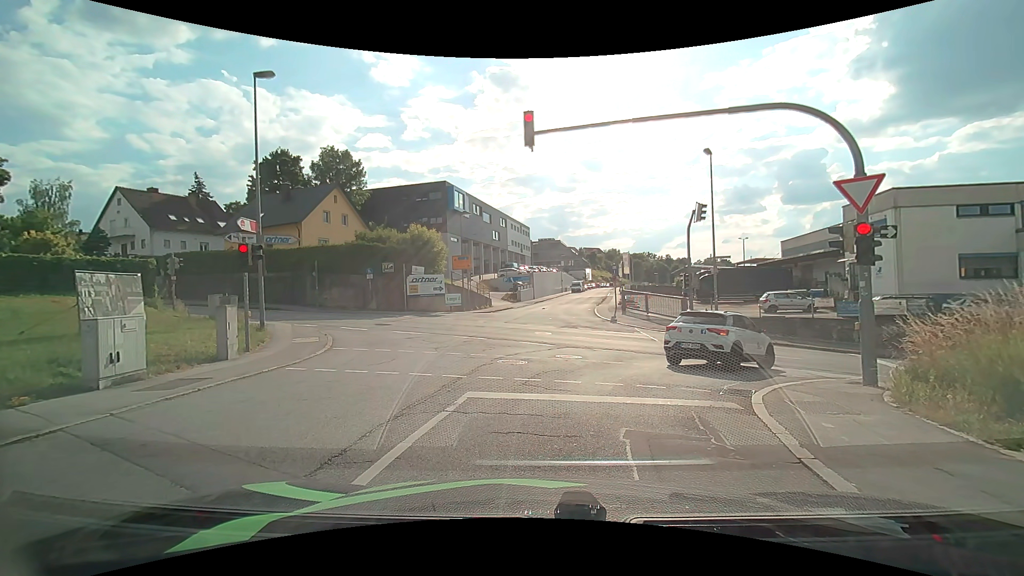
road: residential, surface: asphalt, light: Day
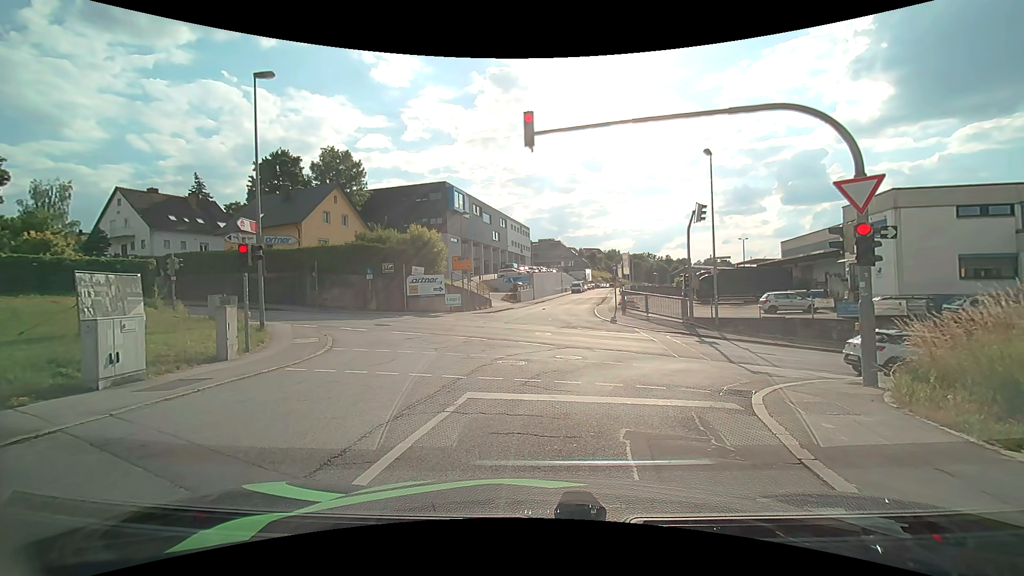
(0.0, 0.0) m; 0°
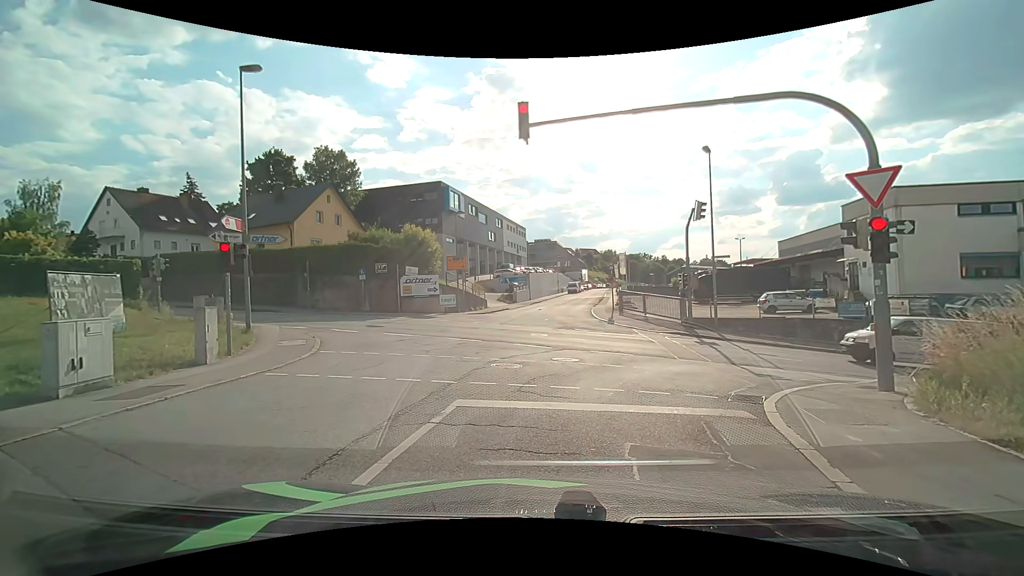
(0.0, +0.6) m; 0°
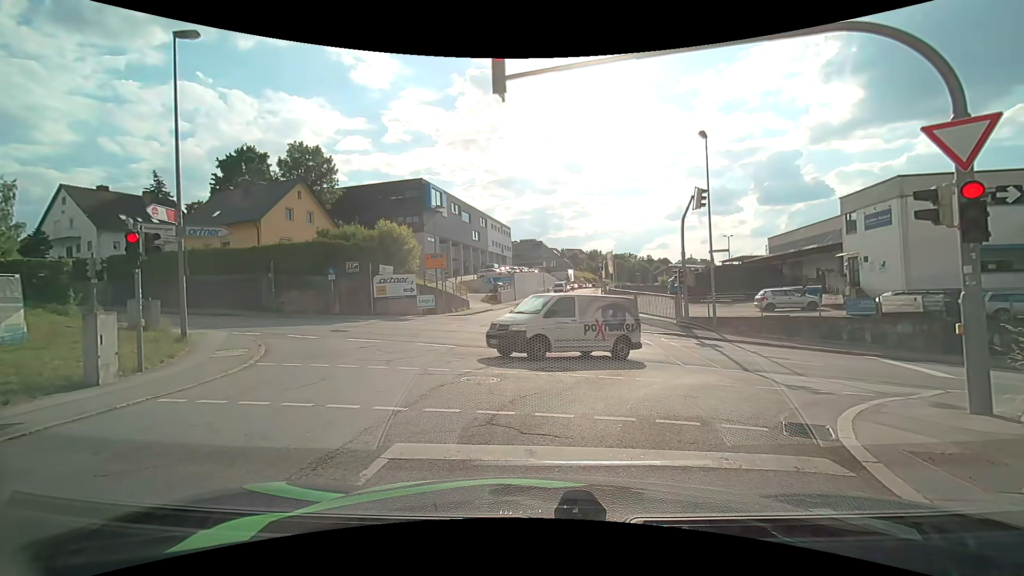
(0.0, +2.4) m; 0°
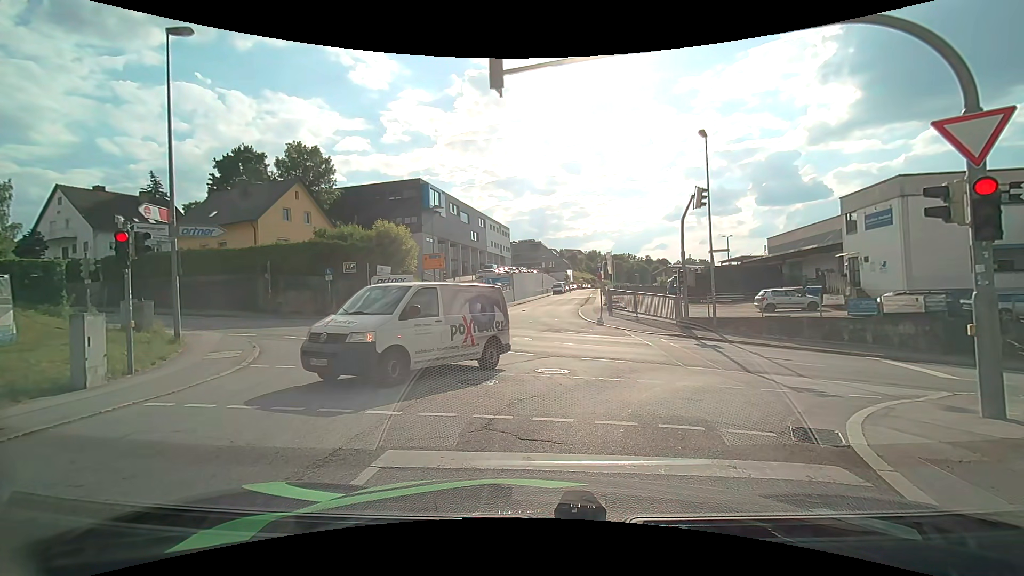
(0.0, +0.3) m; 0°
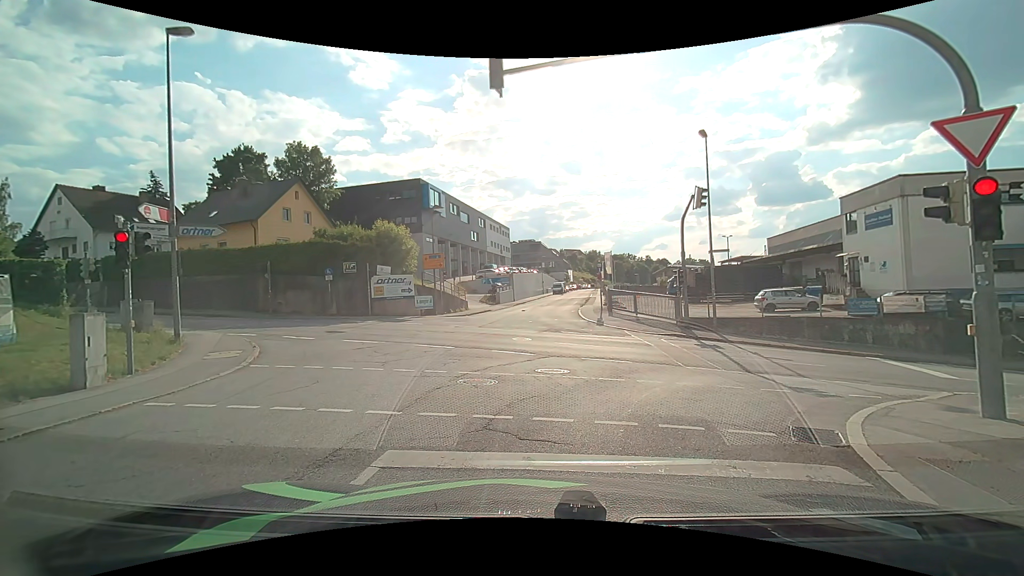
(0.0, 0.0) m; 0°
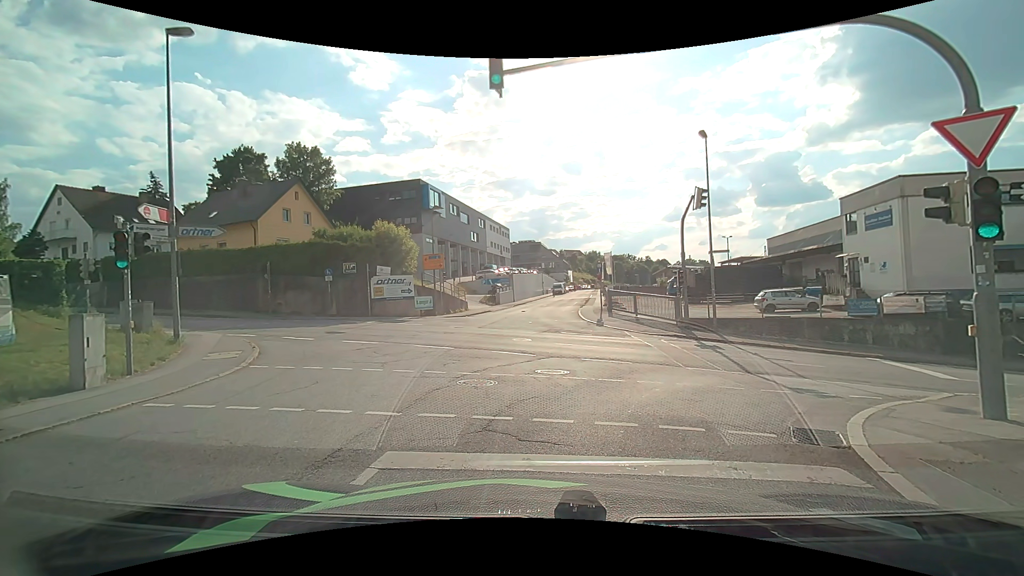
(0.0, 0.0) m; 0°
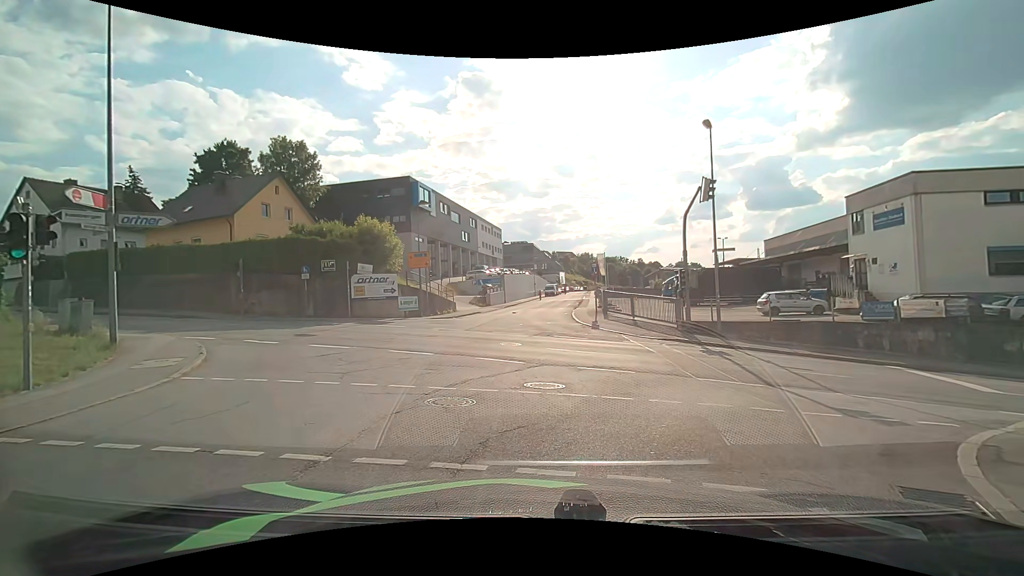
(+0.1, +2.1) m; +3°
(0, +10) (-2, +20) (-10, +25) (-20, +28) (-29, +31) (-39, +34) (-48, +37) (-58, +40) (-67, +43) (-77, +46) m
